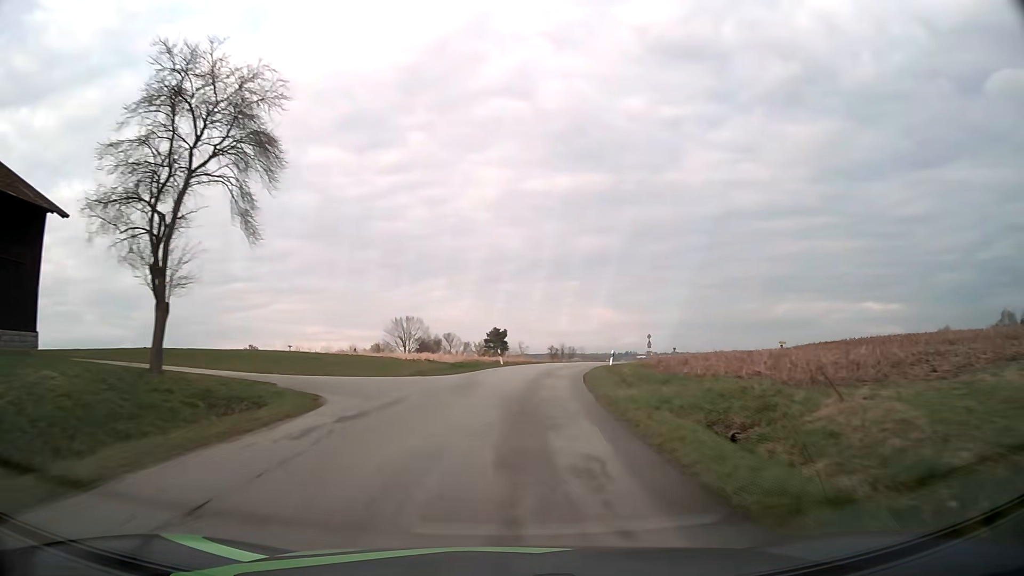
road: tertiary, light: Day
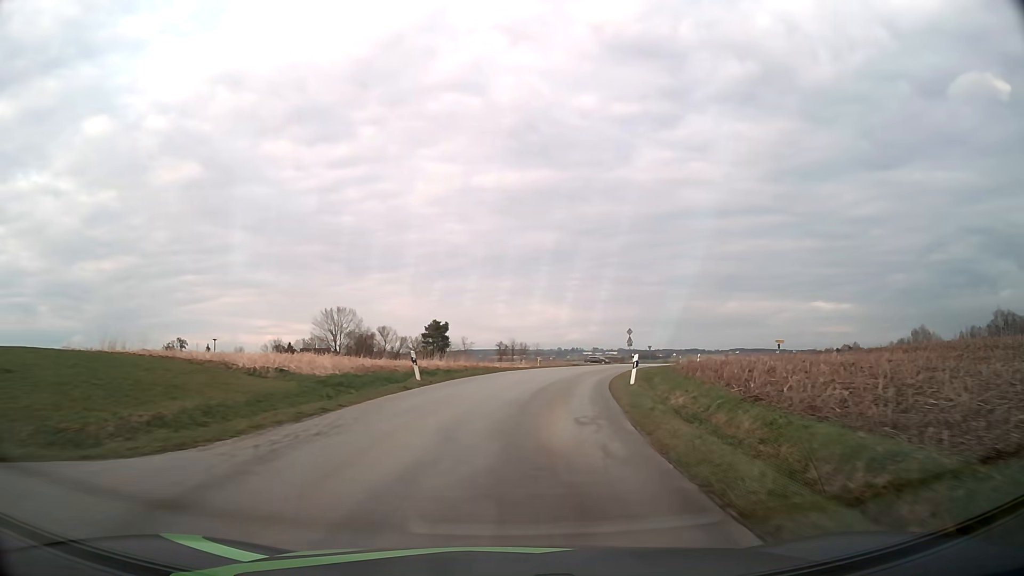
(+0.6, +20.9) m; +4°
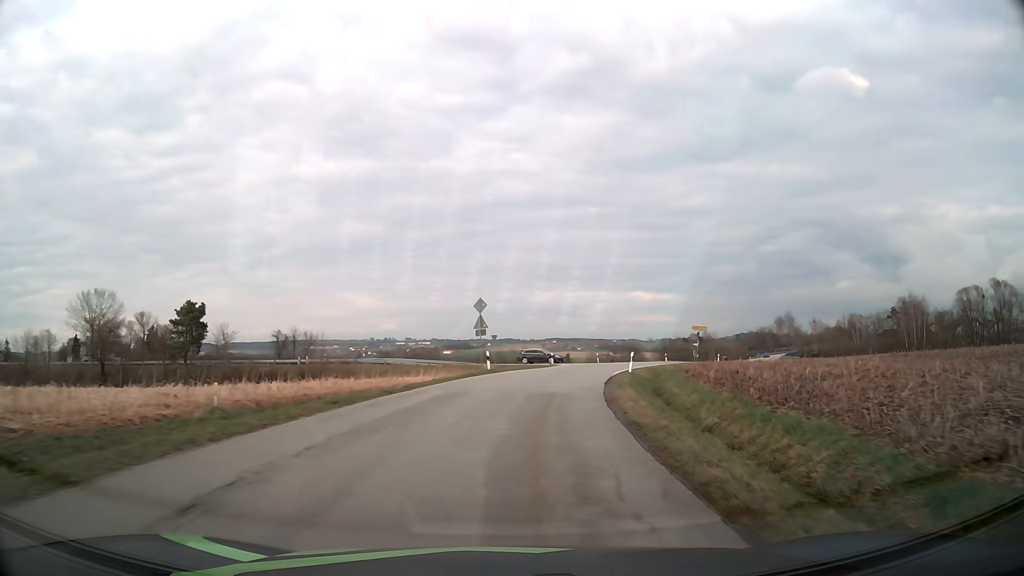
(+4.4, +36.6) m; +16°
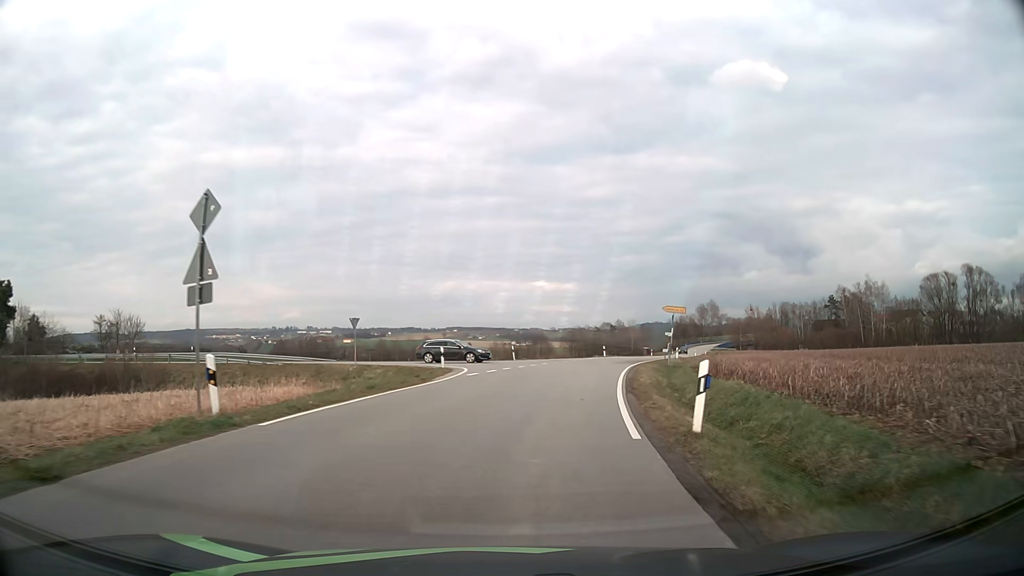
(+2.0, +23.3) m; +9°
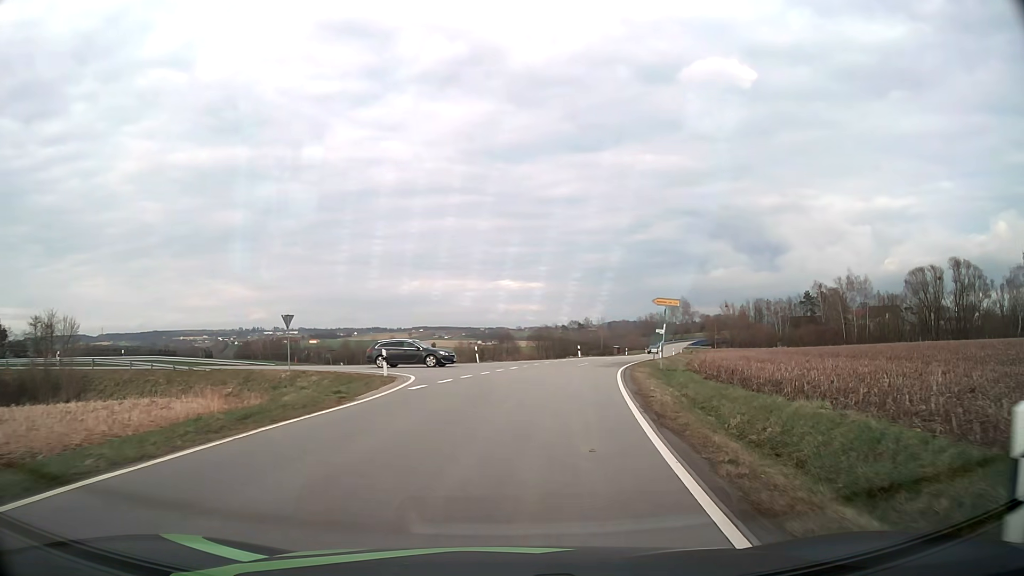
(+0.1, +6.6) m; +3°
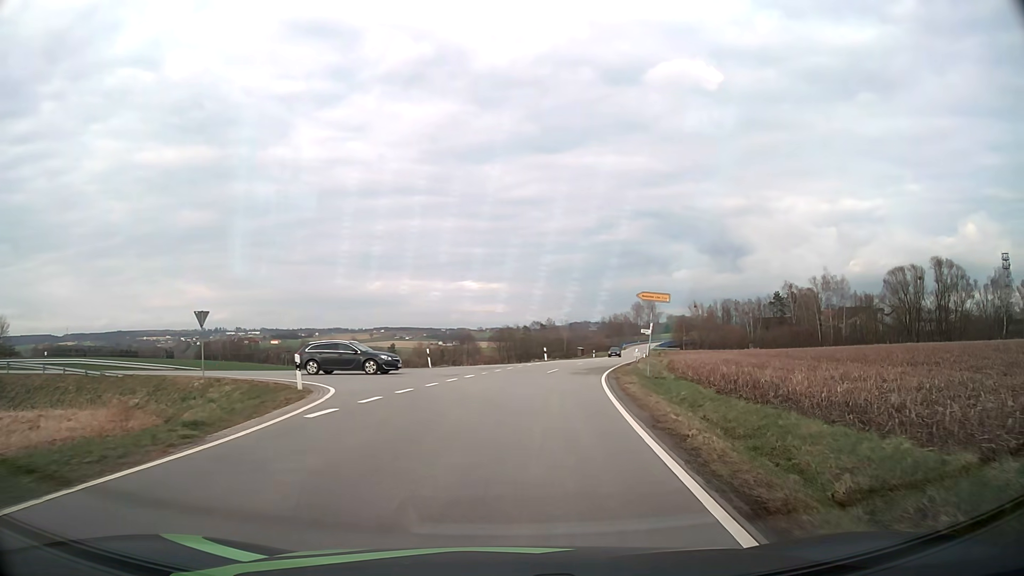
(+0.2, +5.9) m; +3°
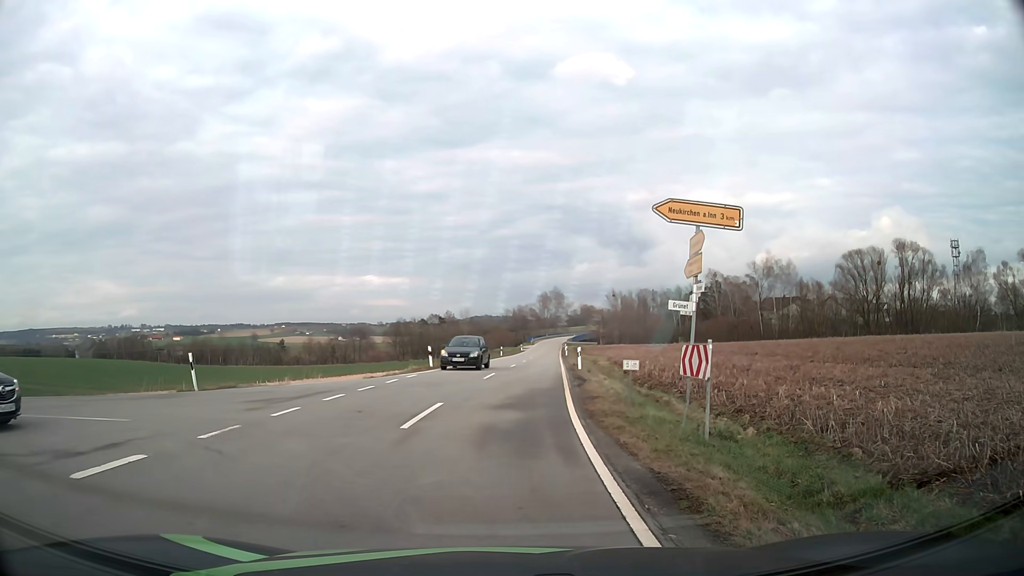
(+1.6, +19.1) m; +8°
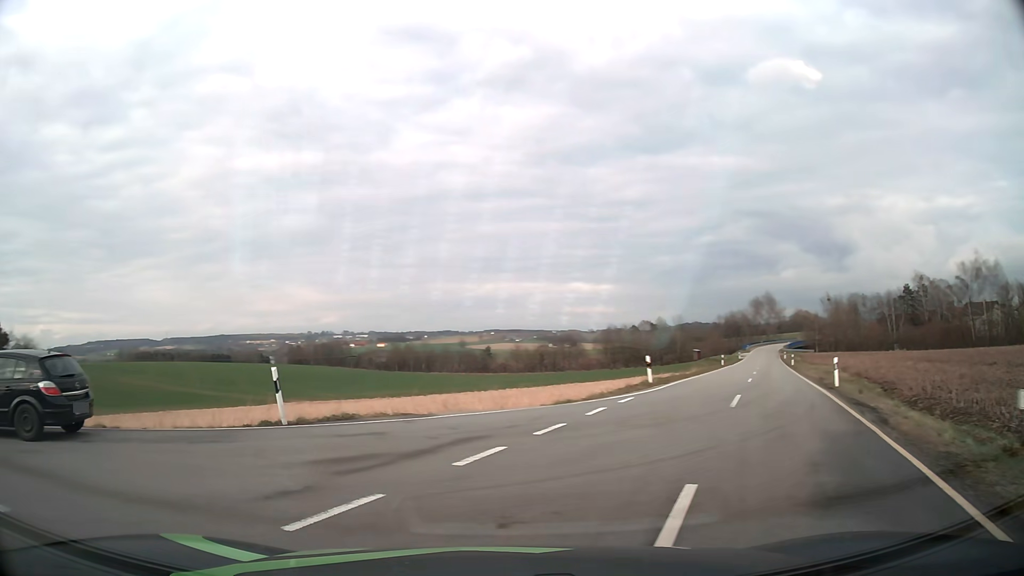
(-0.5, +7.5) m; -17°
